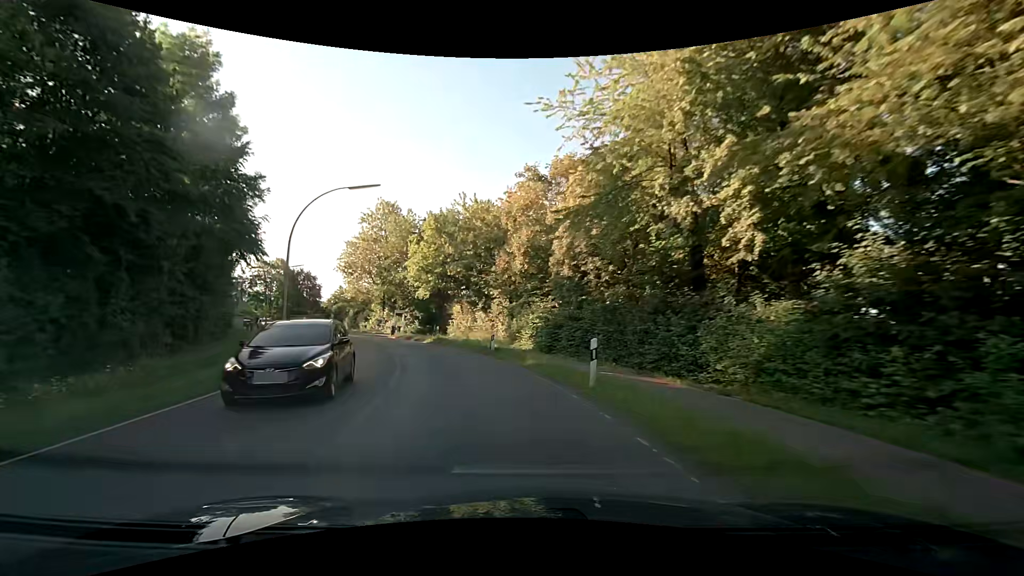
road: secondary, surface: asphalt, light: Day
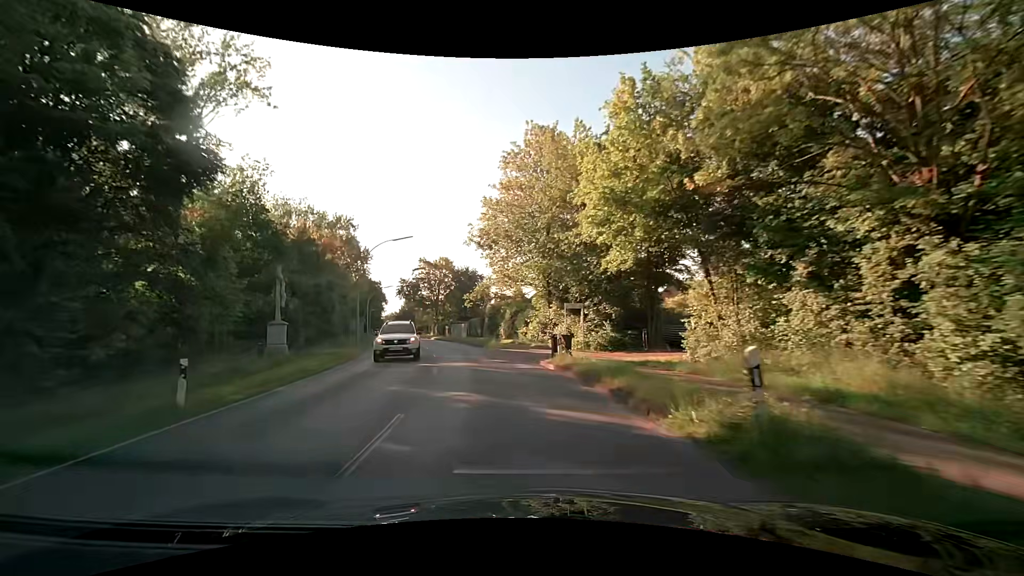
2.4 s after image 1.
(-5.6, +28.7) m; -21°
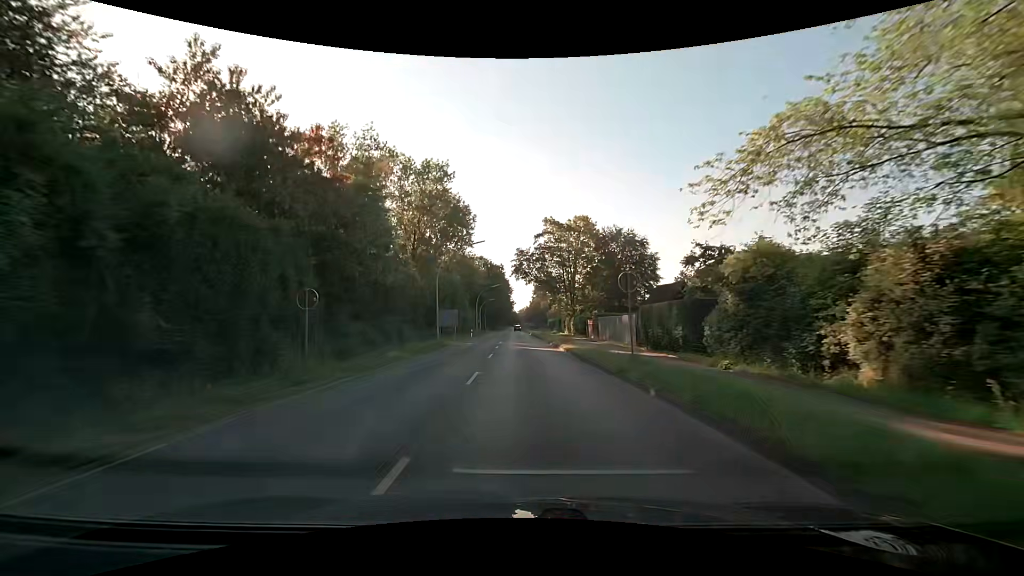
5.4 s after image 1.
(-6.3, +38.6) m; -16°
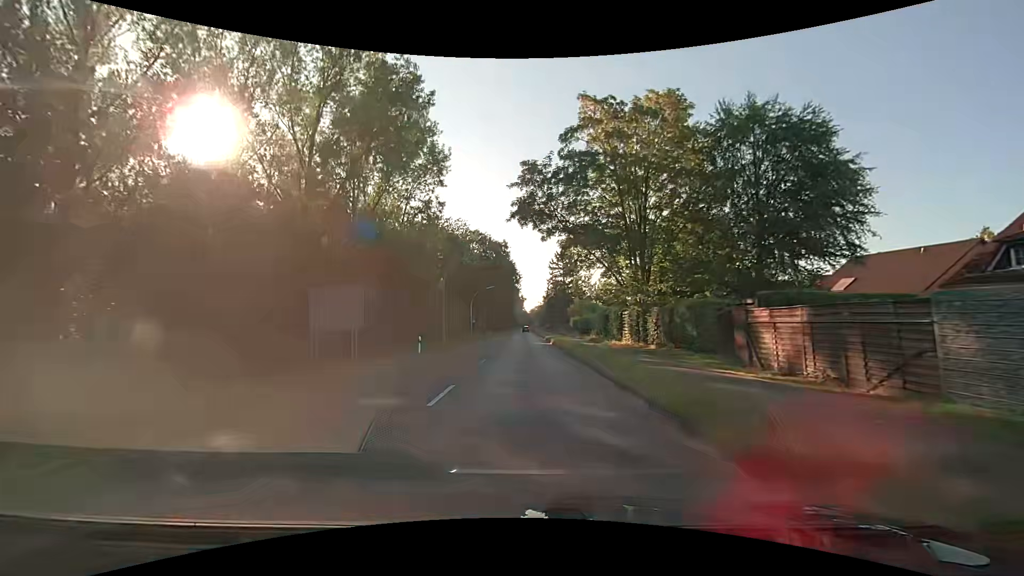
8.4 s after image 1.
(0.0, +39.0) m; -2°
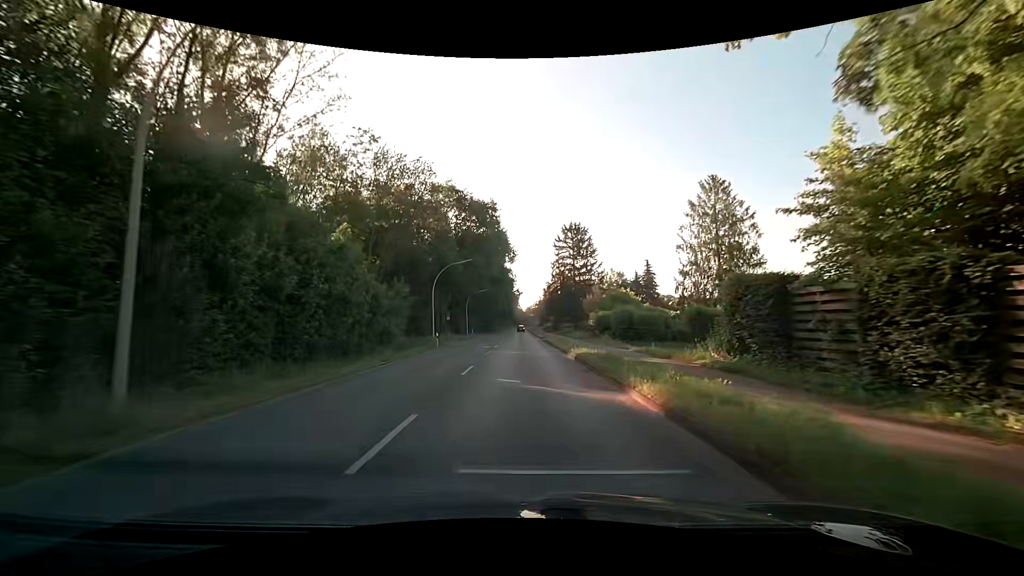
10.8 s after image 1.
(+0.1, +31.1) m; +1°
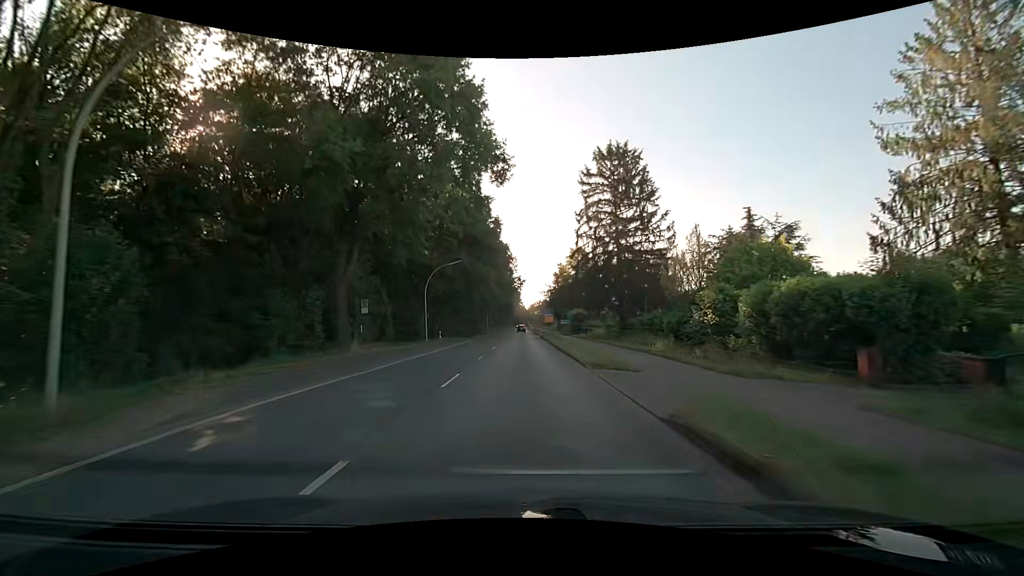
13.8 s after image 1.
(+0.1, +38.8) m; 0°
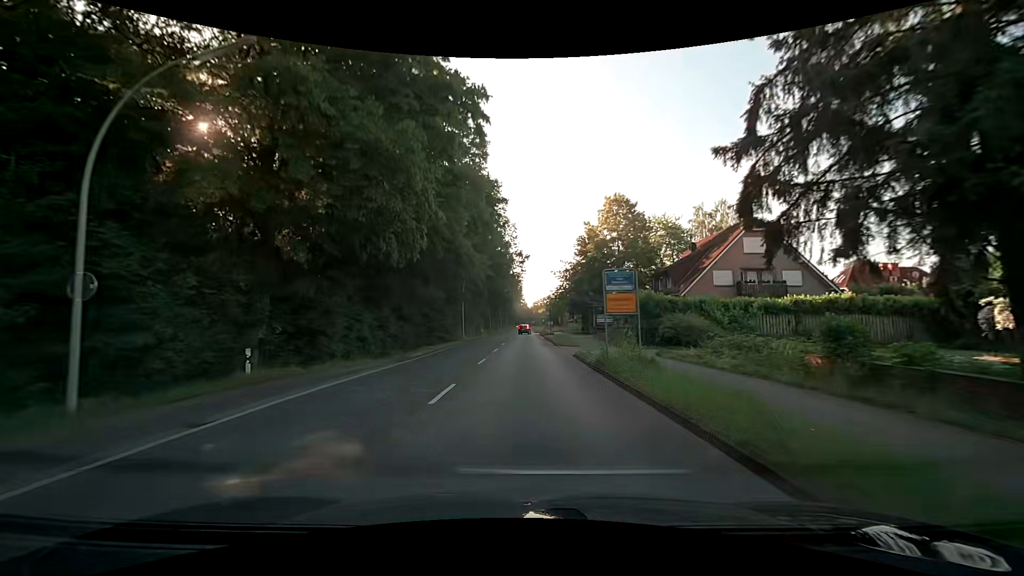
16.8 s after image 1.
(-0.3, +38.8) m; 0°
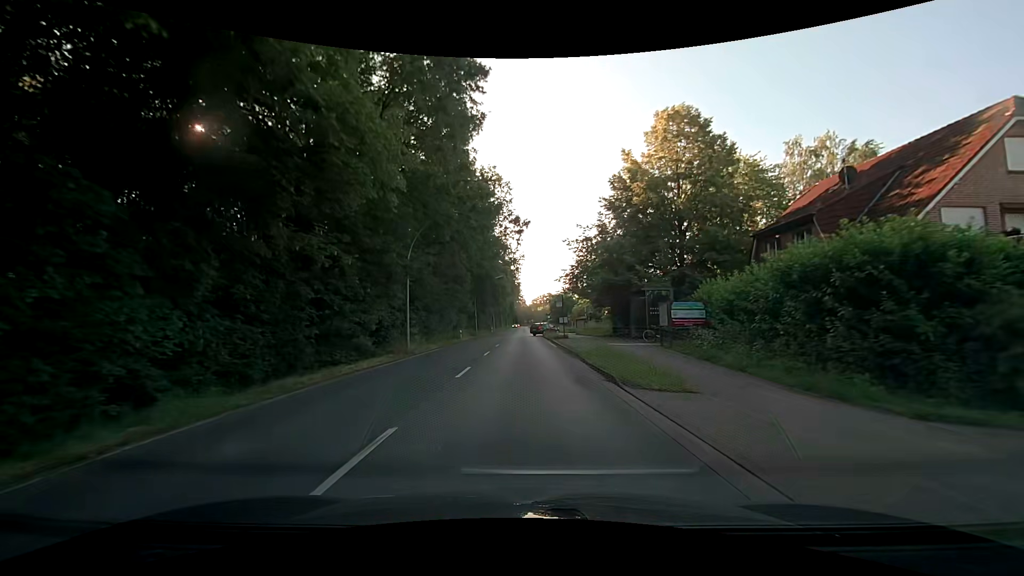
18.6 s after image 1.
(0.0, +23.3) m; 0°
(0, +10) (0, +20) (0, +30) (0, +40) (0, +50) (-1, +60) (-1, +70) (-1, +80) (-1, +90) (-1, +100) m
